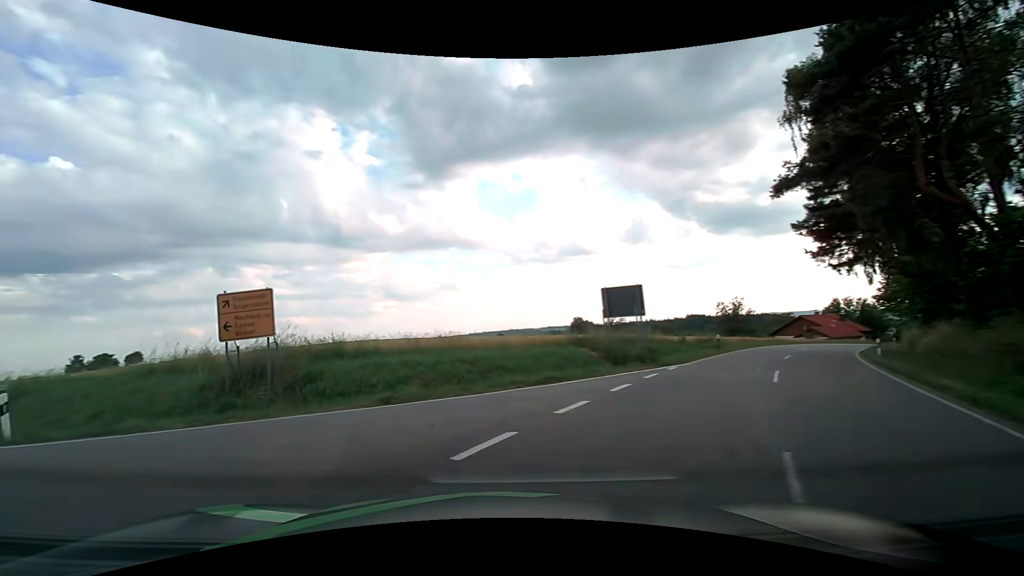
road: tertiary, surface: asphalt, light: Day
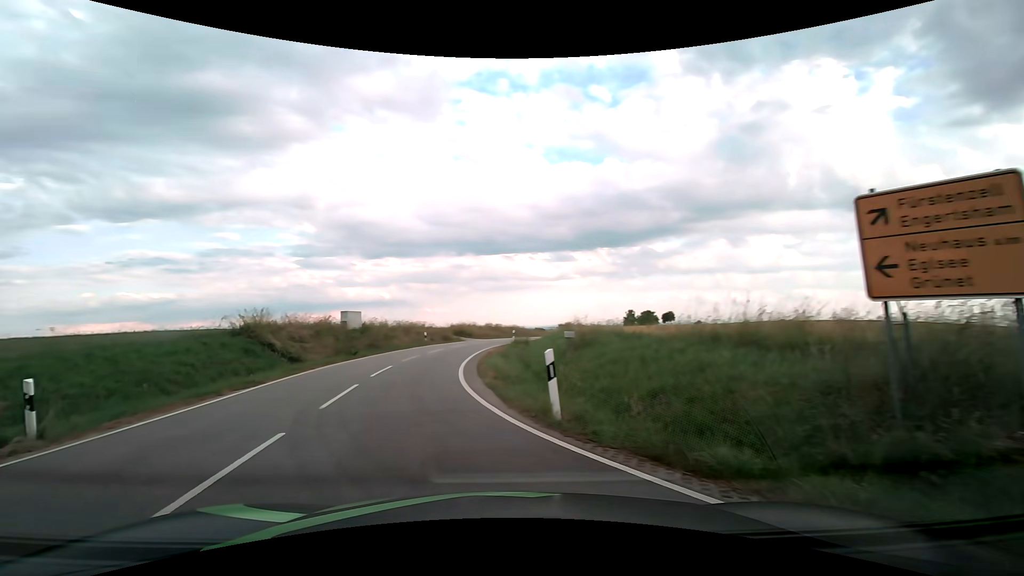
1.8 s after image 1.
(-3.9, +7.3) m; -54°
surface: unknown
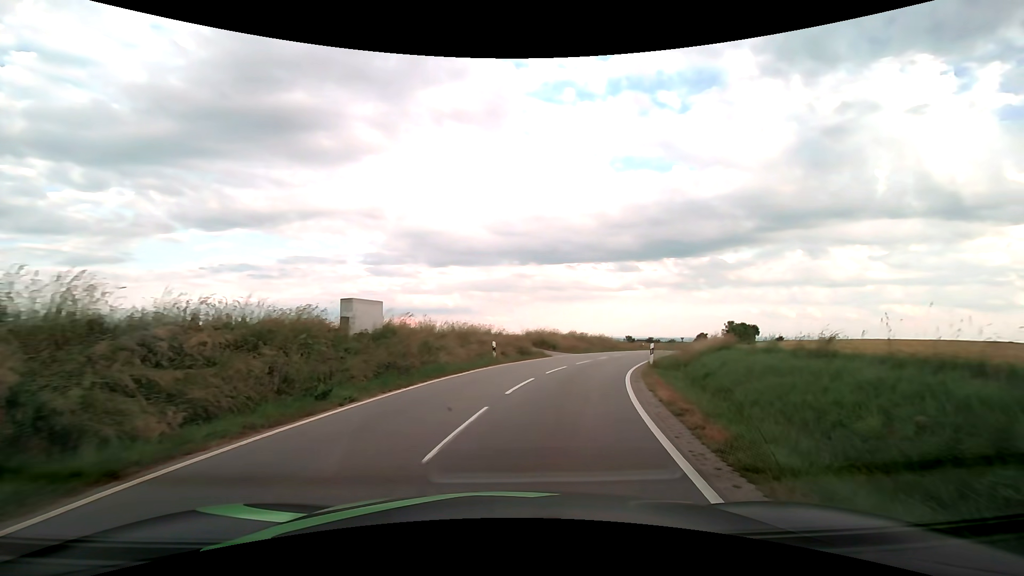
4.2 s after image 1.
(-2.8, +16.5) m; -7°
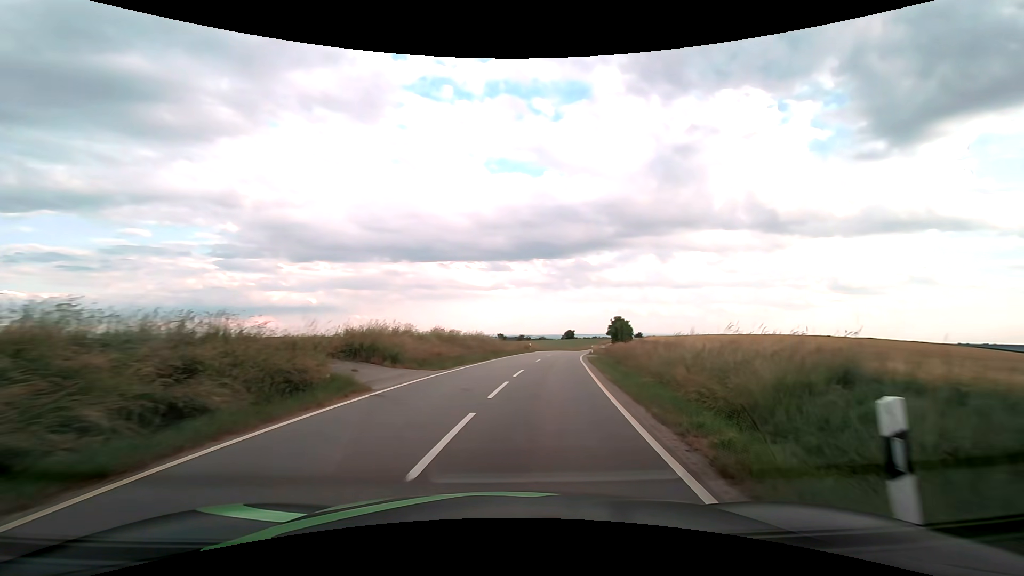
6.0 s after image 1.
(+2.4, +18.4) m; +14°
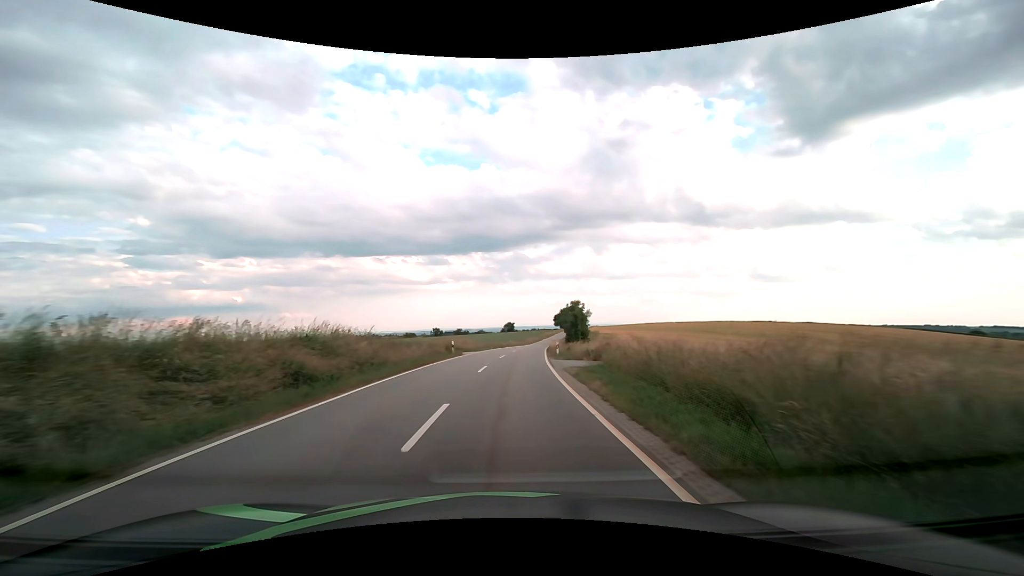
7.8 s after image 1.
(+2.0, +23.6) m; +7°
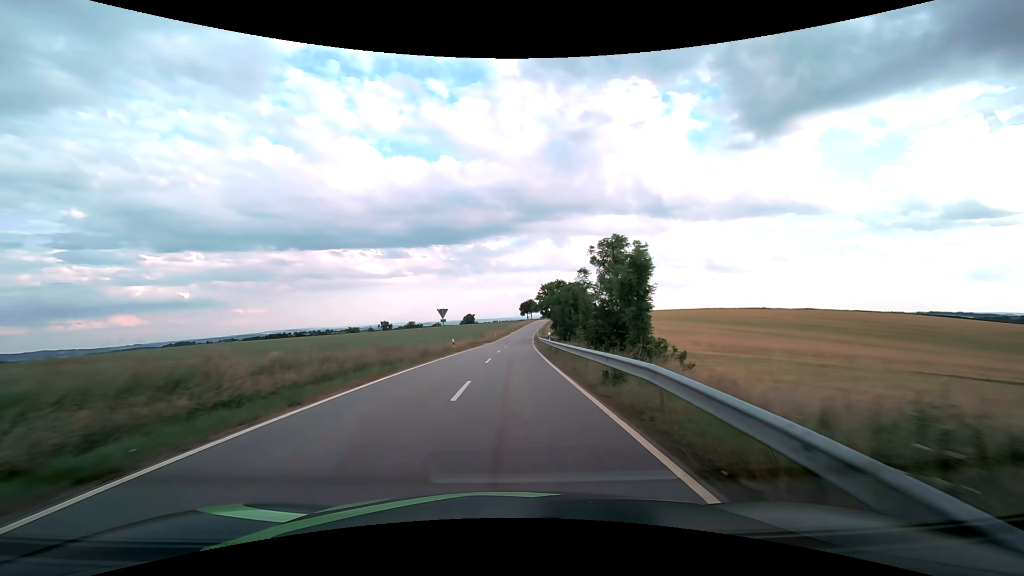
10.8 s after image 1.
(+1.6, +44.8) m; +4°
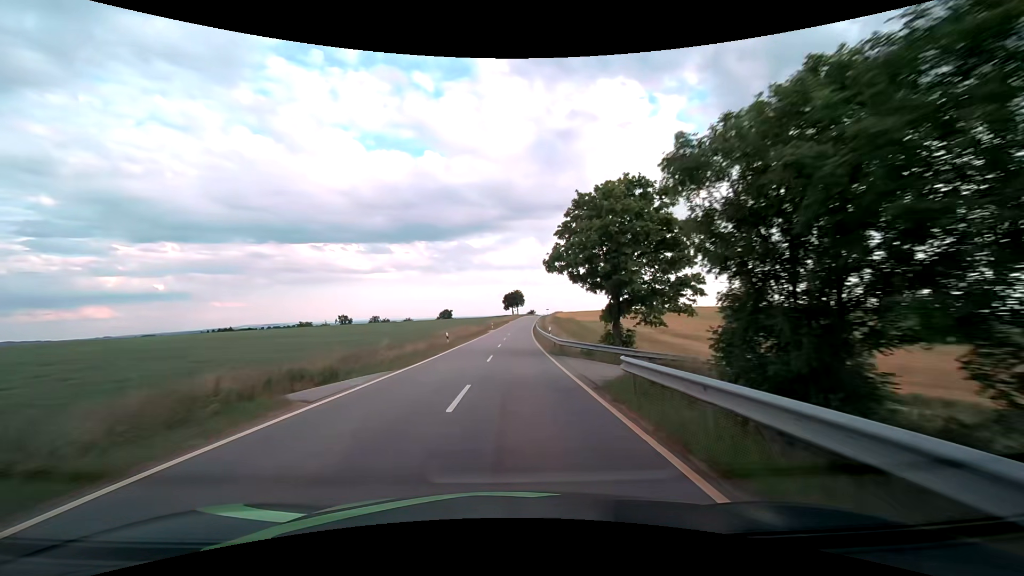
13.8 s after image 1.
(+0.9, +50.6) m; +2°
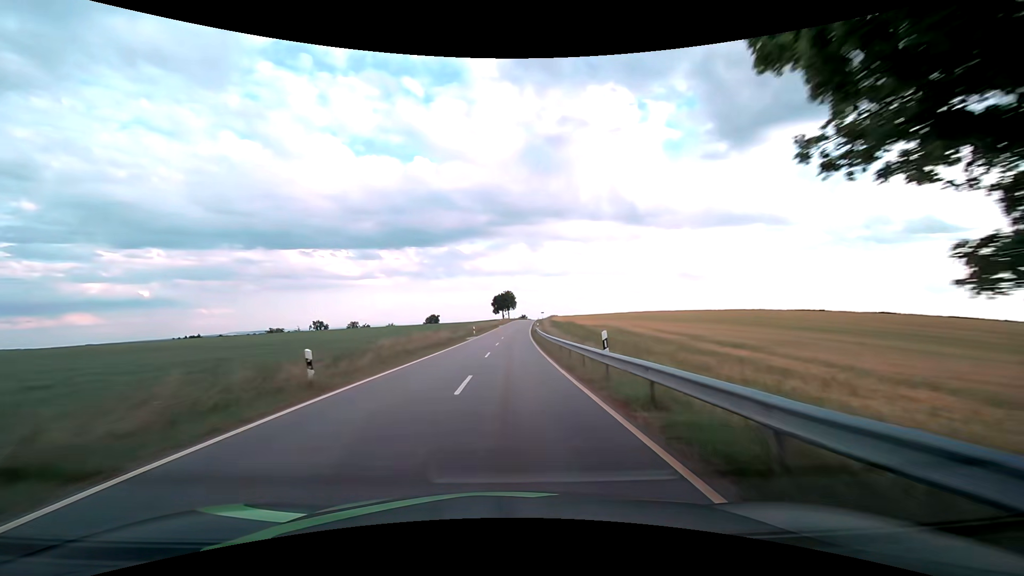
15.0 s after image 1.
(+0.2, +22.6) m; +1°
(0, +10) (0, +20) (0, +30) (+1, +40) (+1, +50) (+1, +60) (+2, +70) (+2, +80) (+3, +90) (+3, +100) m
